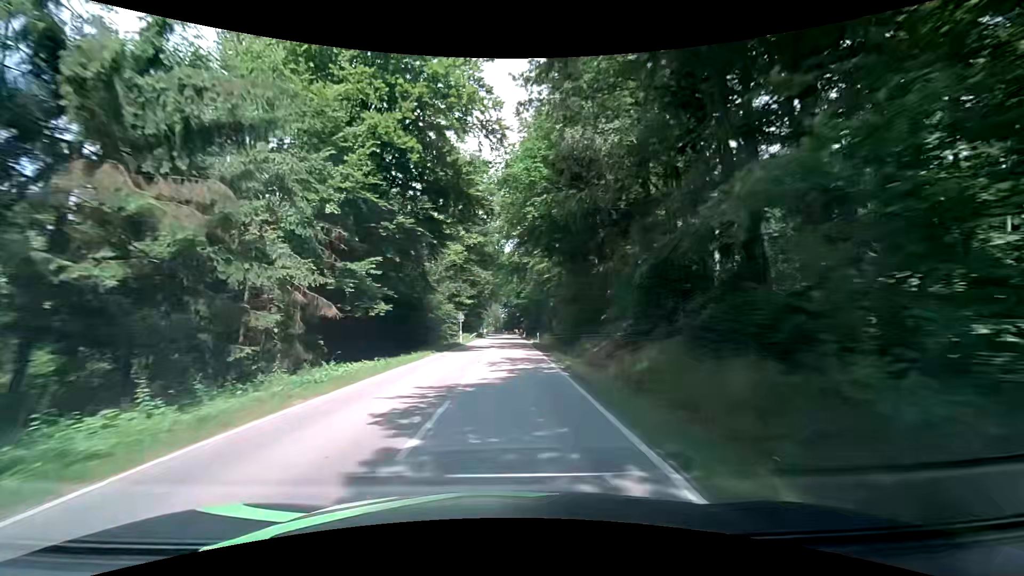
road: secondary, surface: asphalt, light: Day
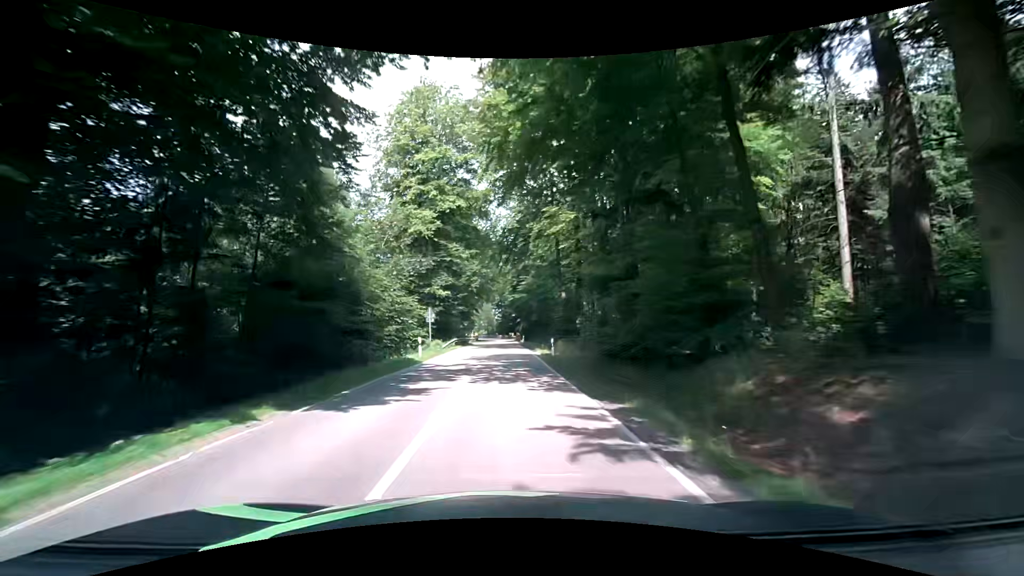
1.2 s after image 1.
(+0.1, +19.0) m; 0°
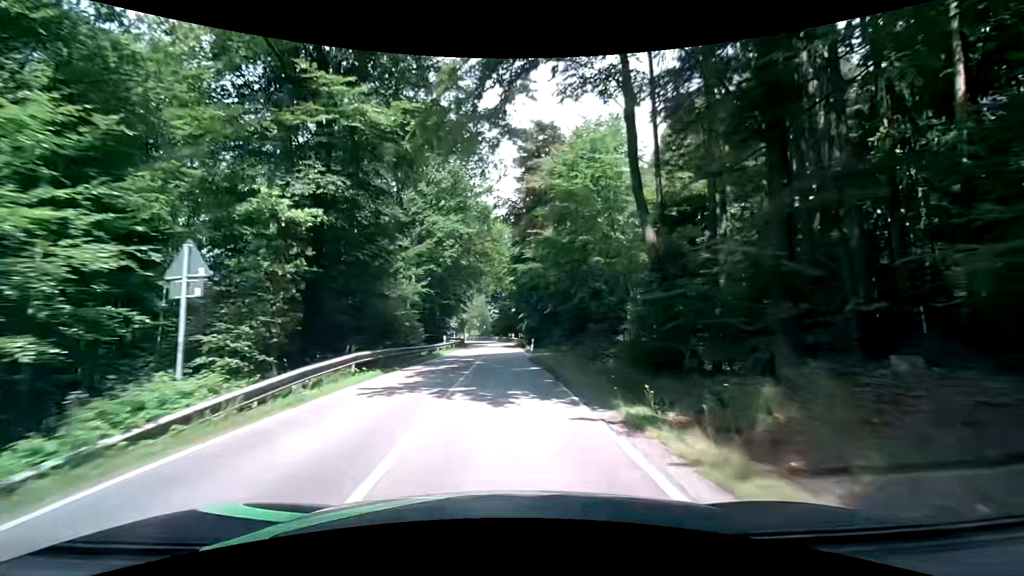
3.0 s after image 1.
(+0.6, +28.2) m; +2°
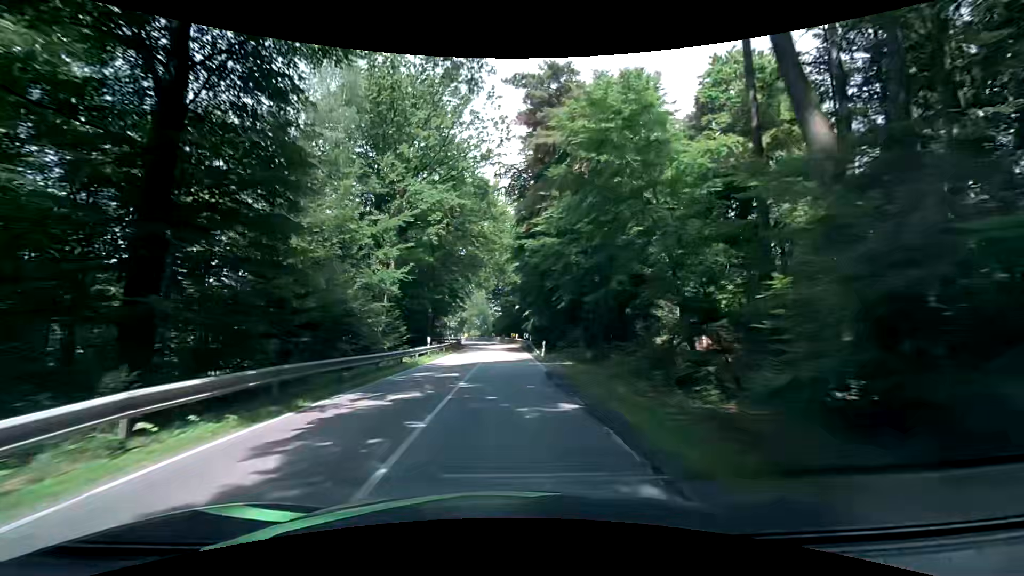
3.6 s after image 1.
(-0.1, +9.4) m; -1°
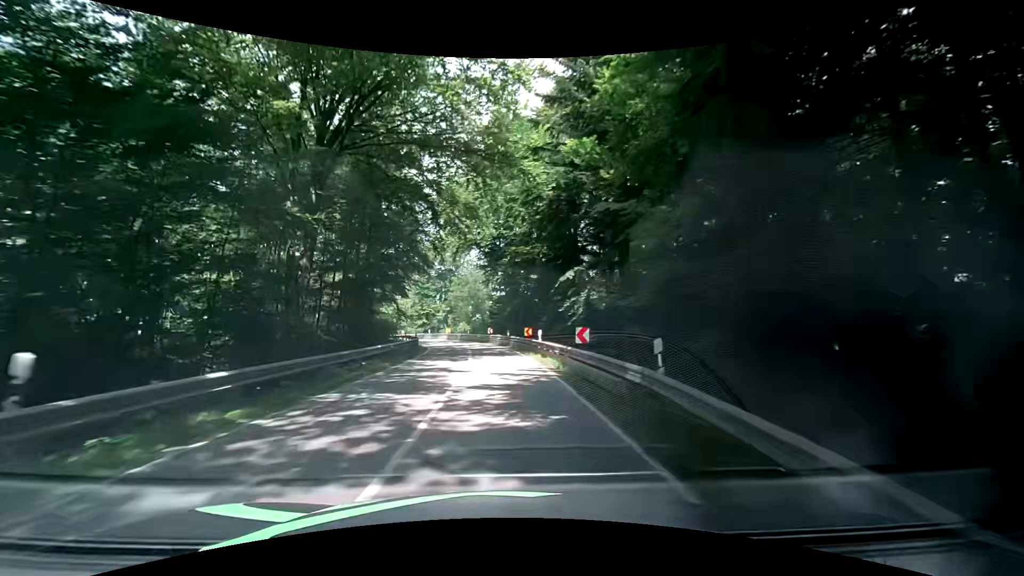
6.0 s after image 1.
(-0.2, +37.7) m; 0°
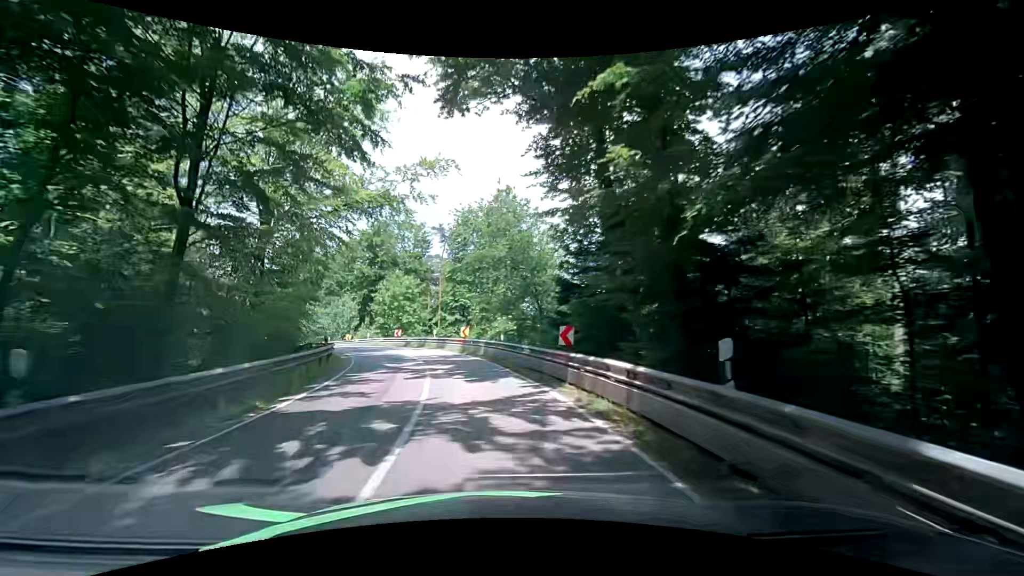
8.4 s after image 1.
(-1.3, +34.1) m; -8°
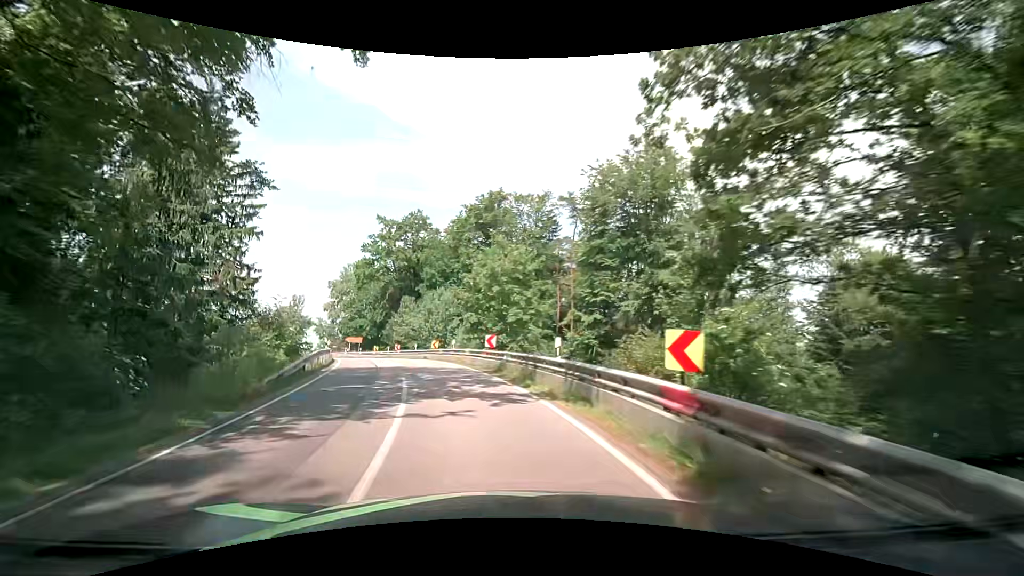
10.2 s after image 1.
(-1.6, +22.3) m; -13°
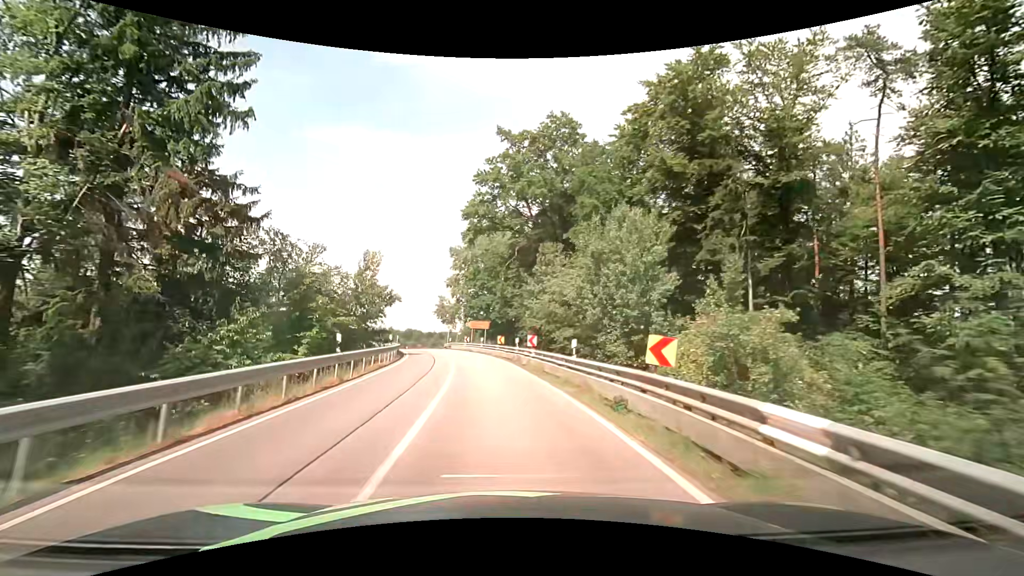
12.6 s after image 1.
(-4.9, +28.5) m; -17°
(0, +10) (-1, +20) (-2, +30) (-3, +40) (-5, +50) (-8, +59) (-11, +69) (-15, +78) (-18, +88) (-22, +97) m
